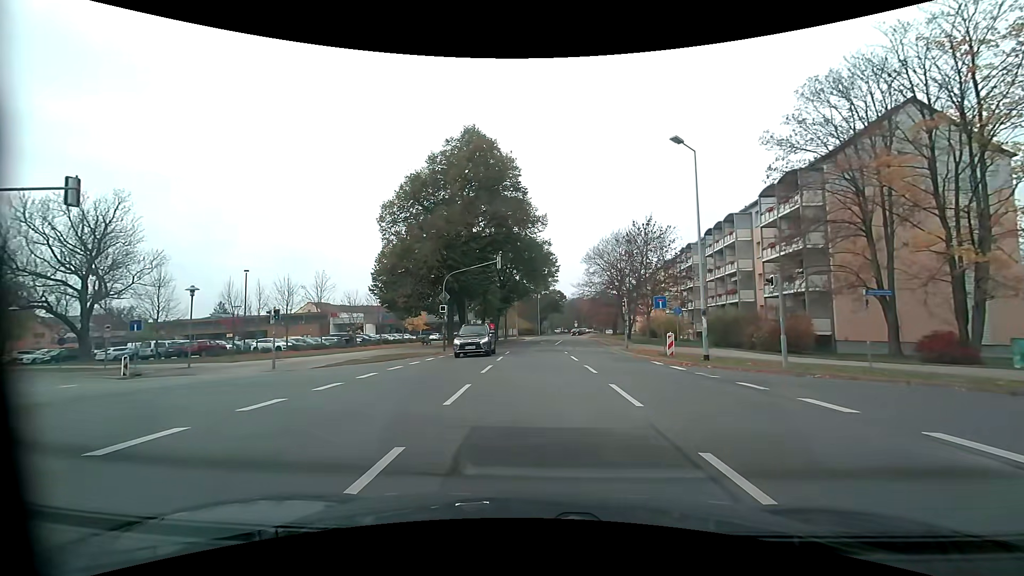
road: residential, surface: asphalt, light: Day
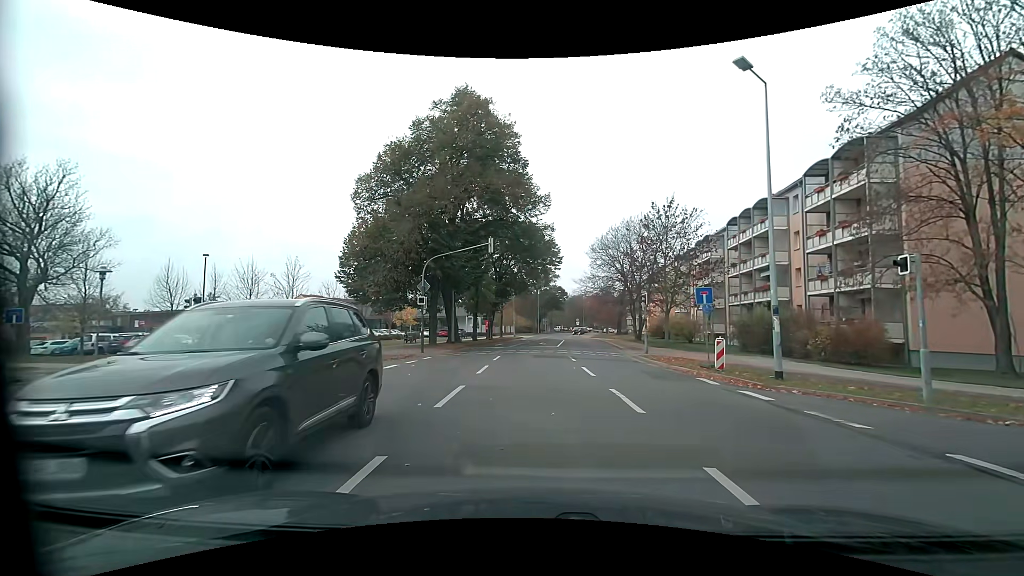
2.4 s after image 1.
(+0.1, +6.1) m; 0°
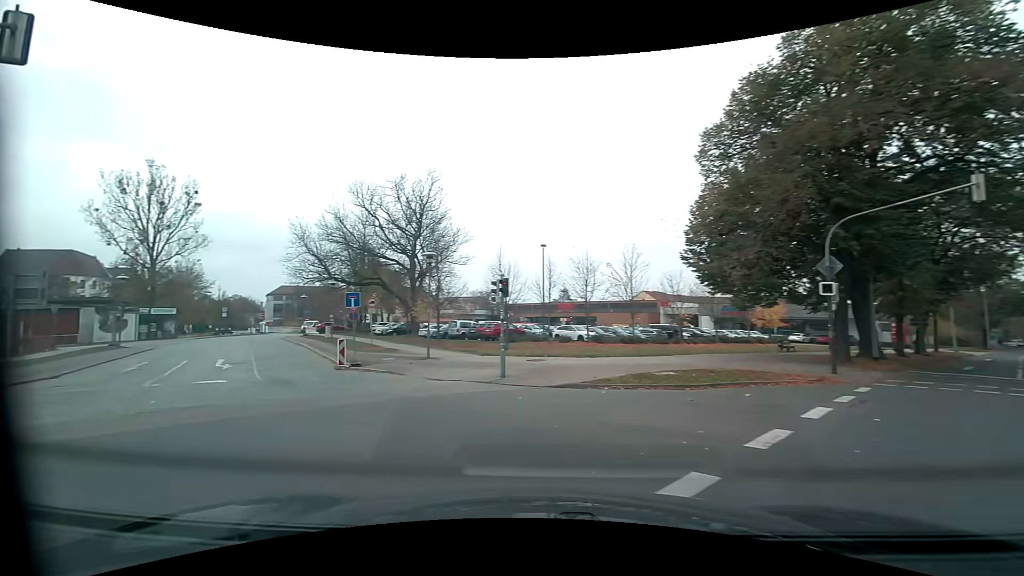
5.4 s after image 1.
(-2.2, +9.0) m; -35°
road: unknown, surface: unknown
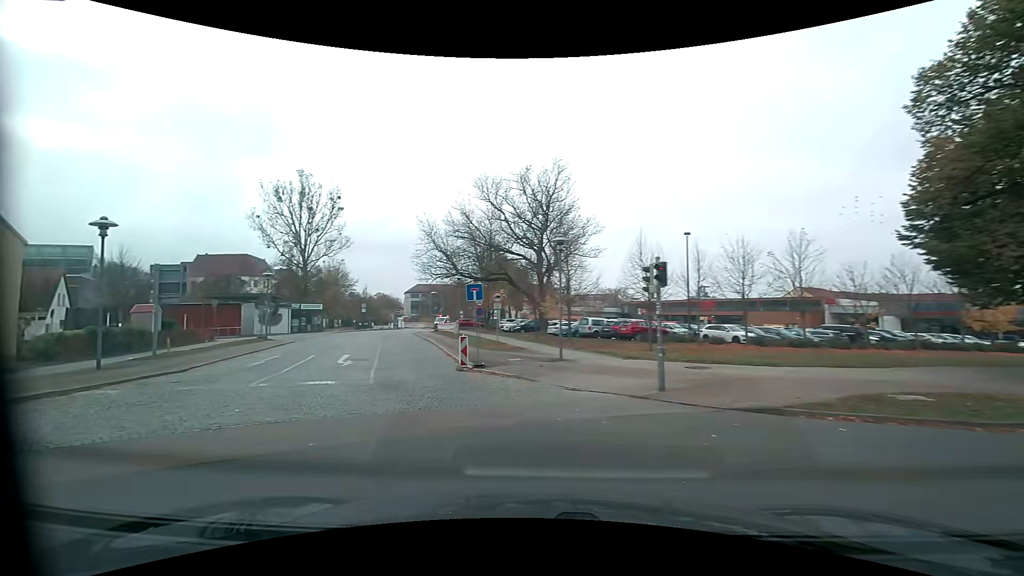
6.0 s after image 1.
(-0.5, +3.4) m; -14°
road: residential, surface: sett
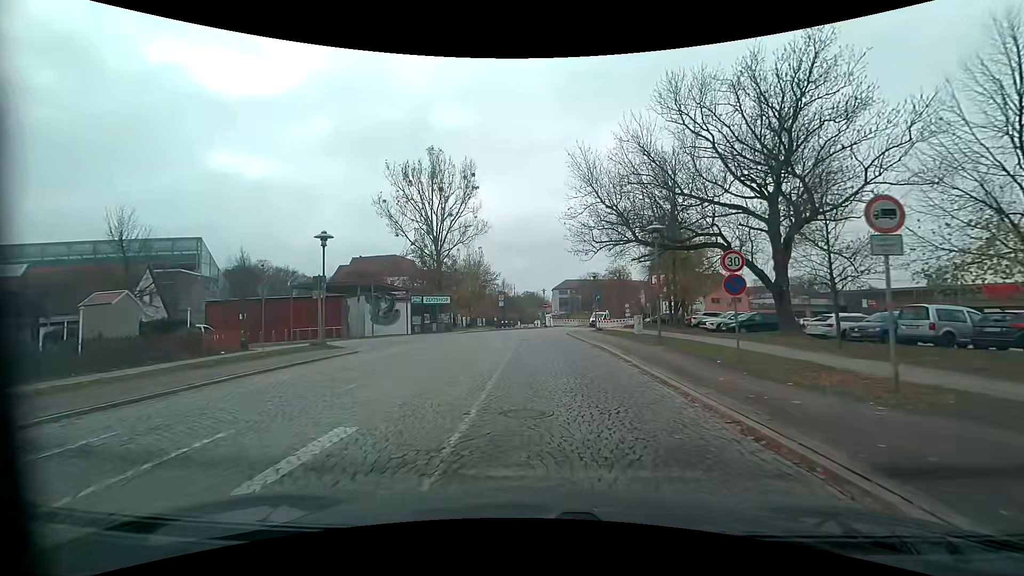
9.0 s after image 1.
(-4.5, +17.5) m; -17°
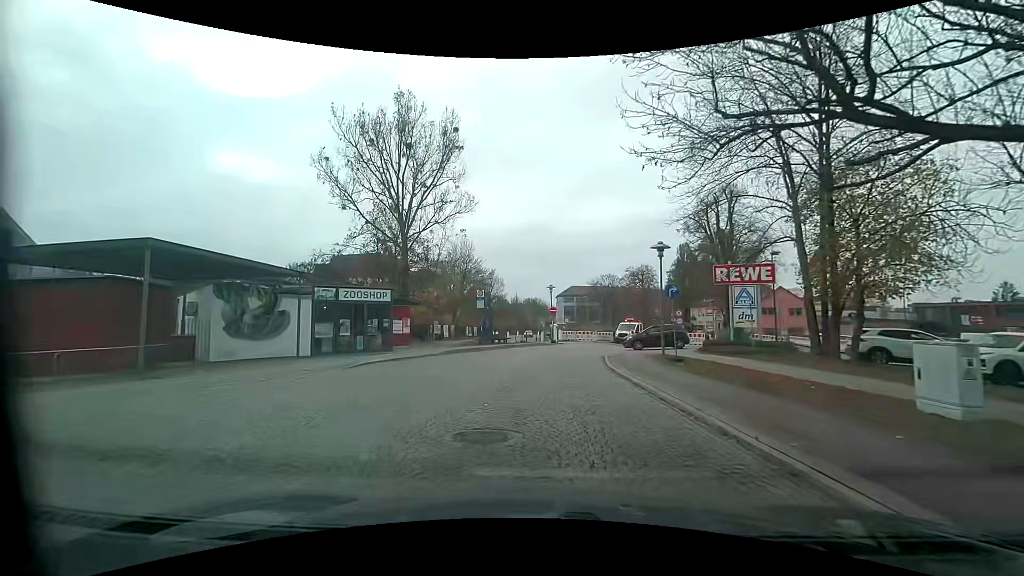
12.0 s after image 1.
(-0.2, +21.7) m; 0°
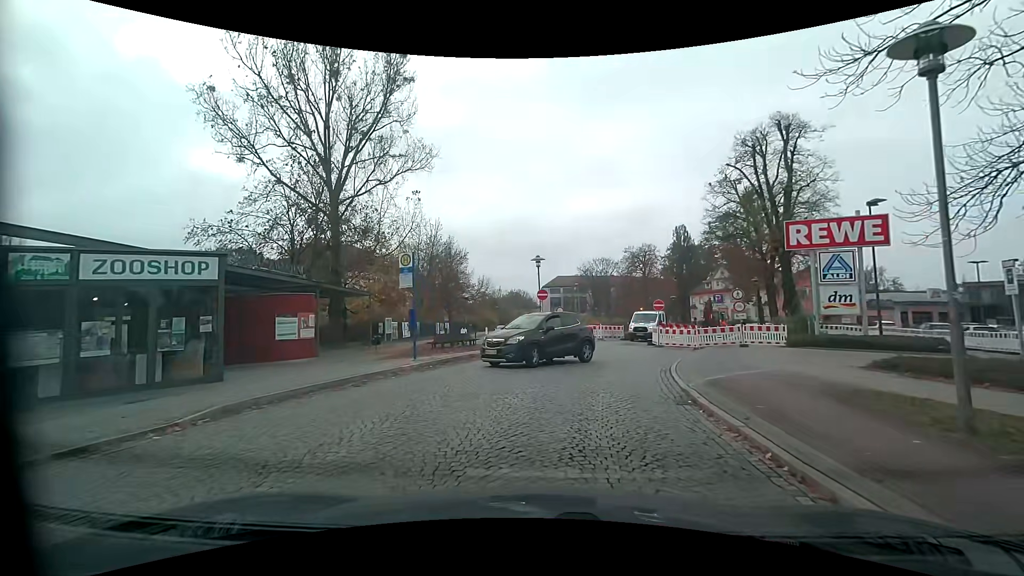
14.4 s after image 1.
(0.0, +14.4) m; +2°
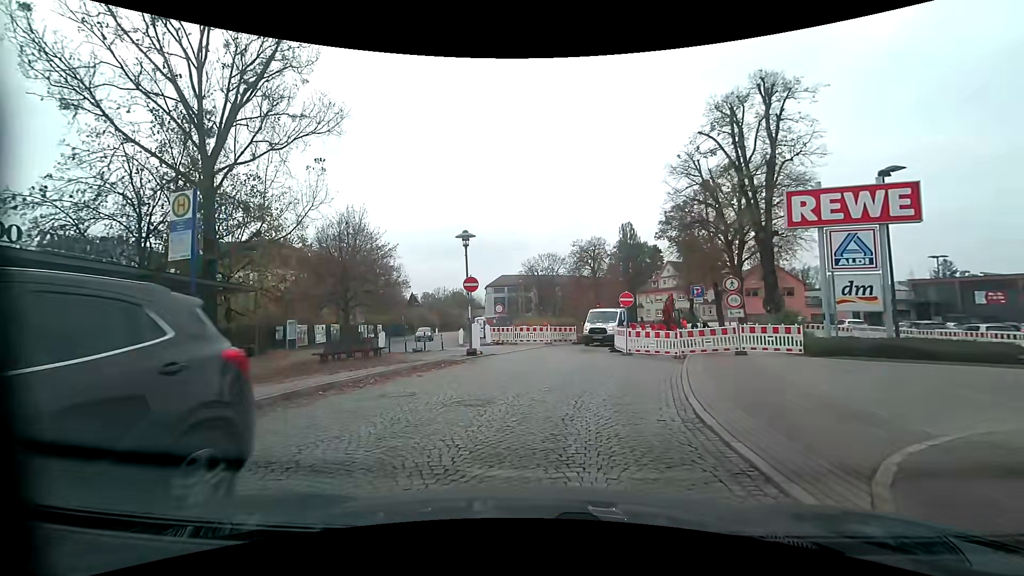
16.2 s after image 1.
(+0.4, +7.4) m; +6°
